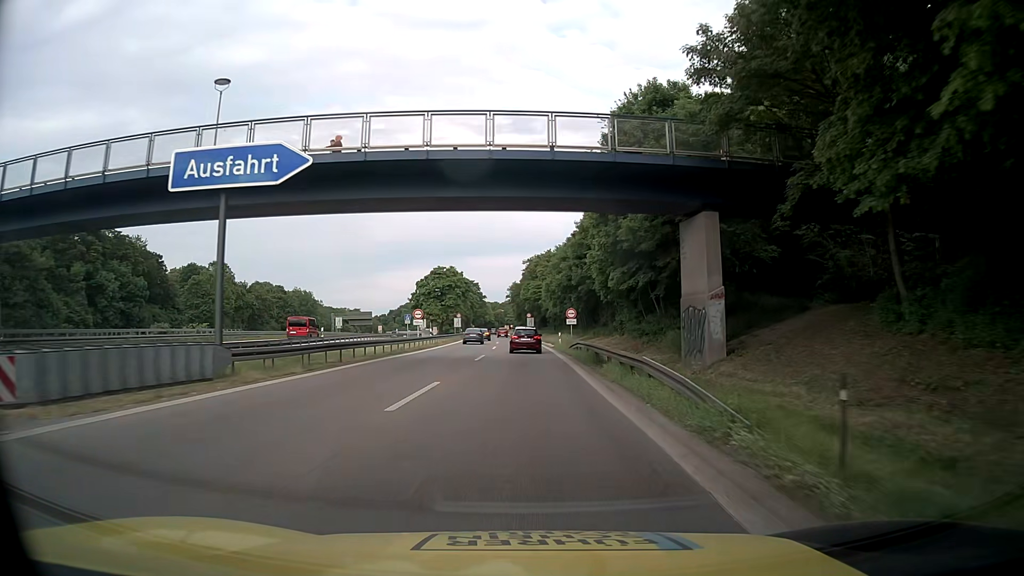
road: motorway_link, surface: asphalt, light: Day
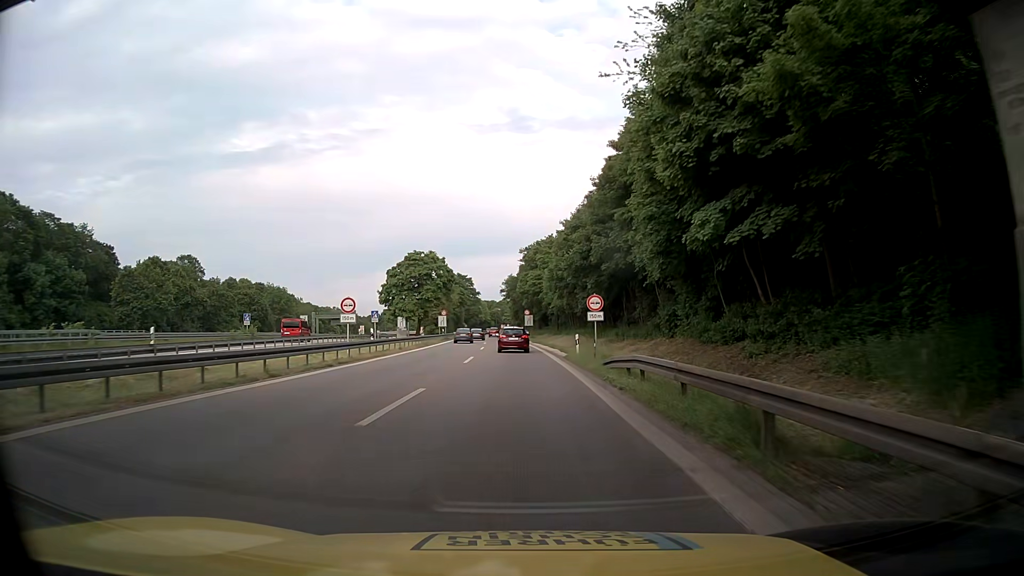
(+0.1, +19.6) m; +1°
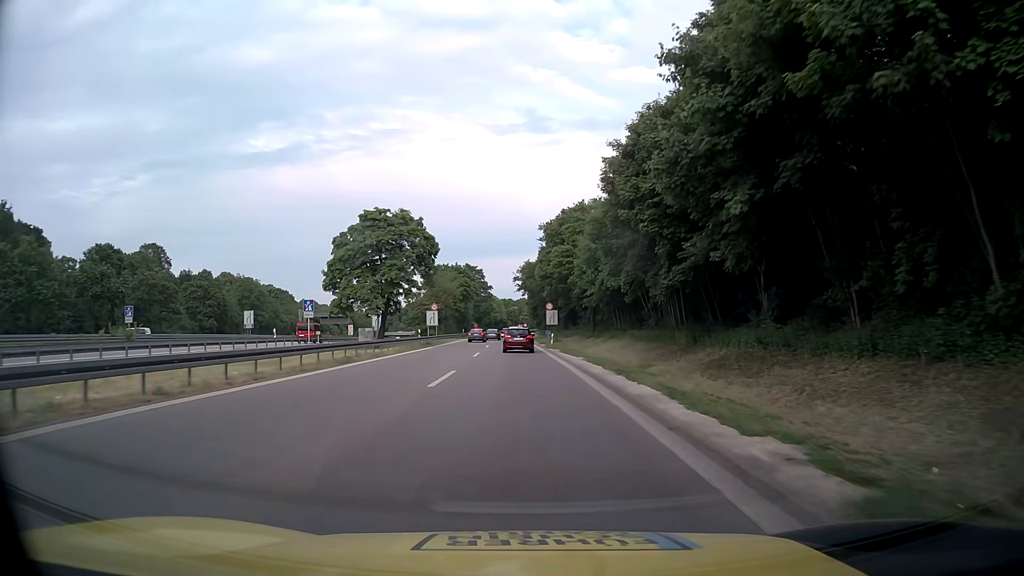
(-0.6, +29.2) m; -2°
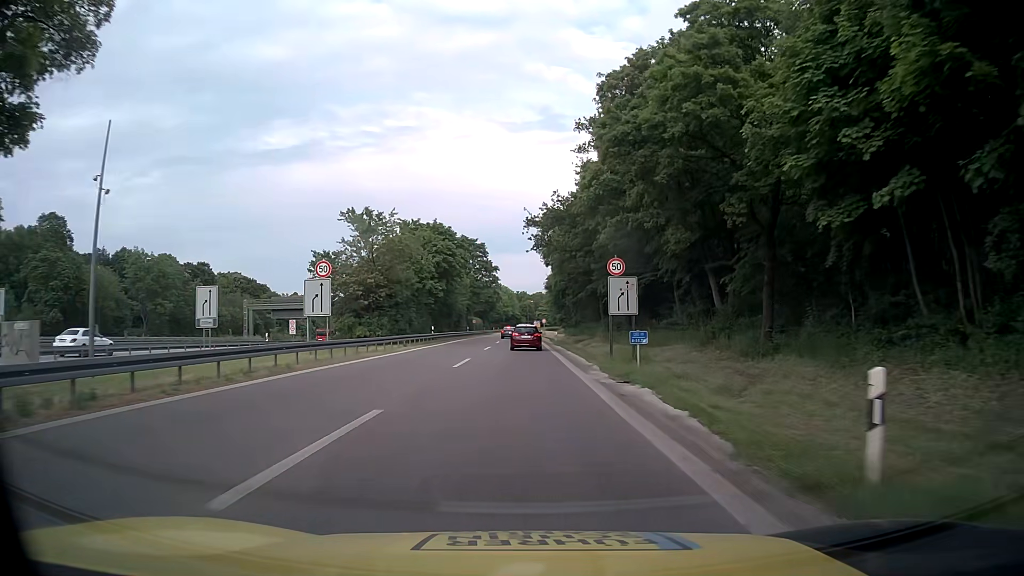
(-0.6, +46.4) m; -1°
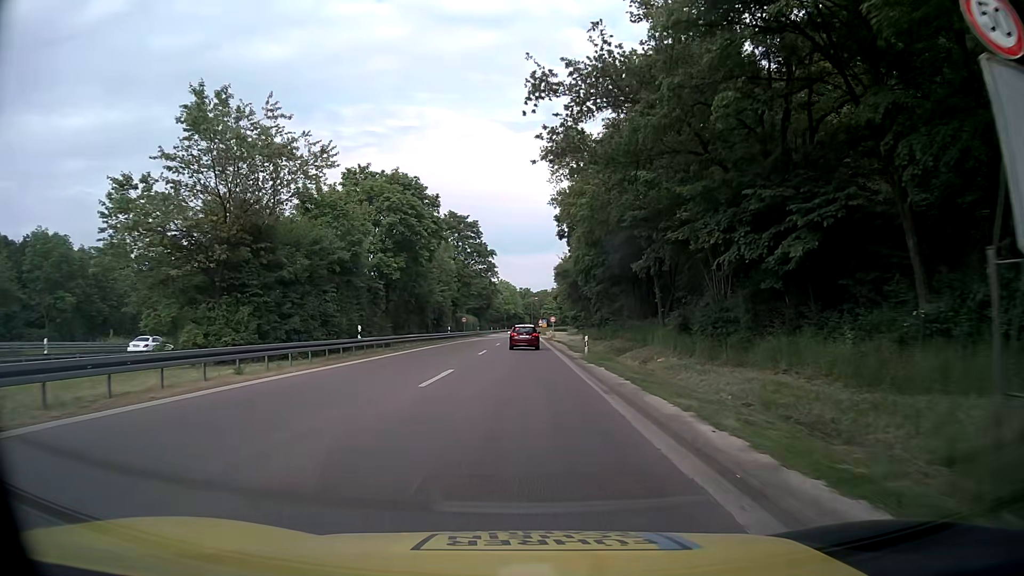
(-0.1, +24.9) m; -1°
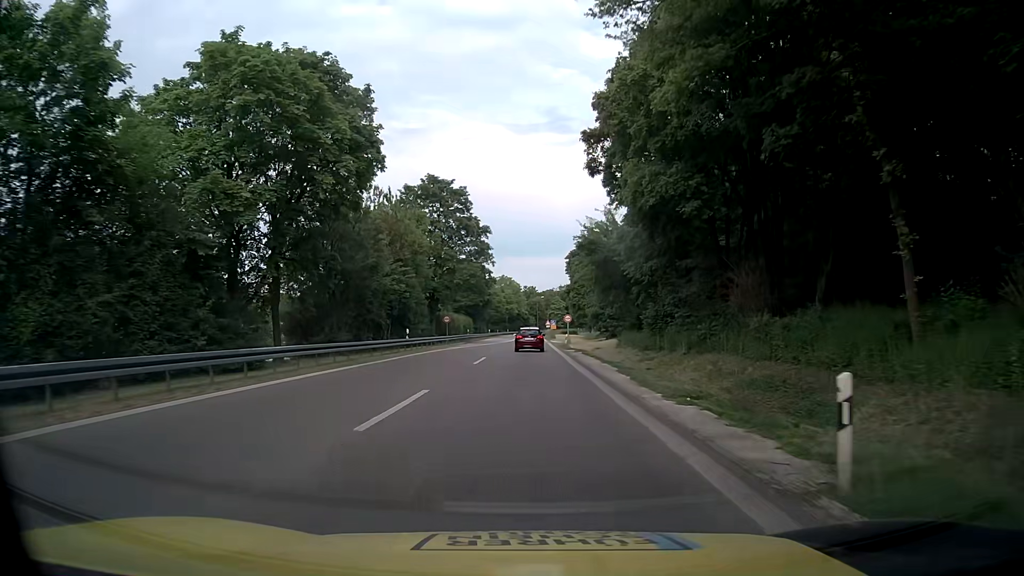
(0.0, +24.2) m; 0°
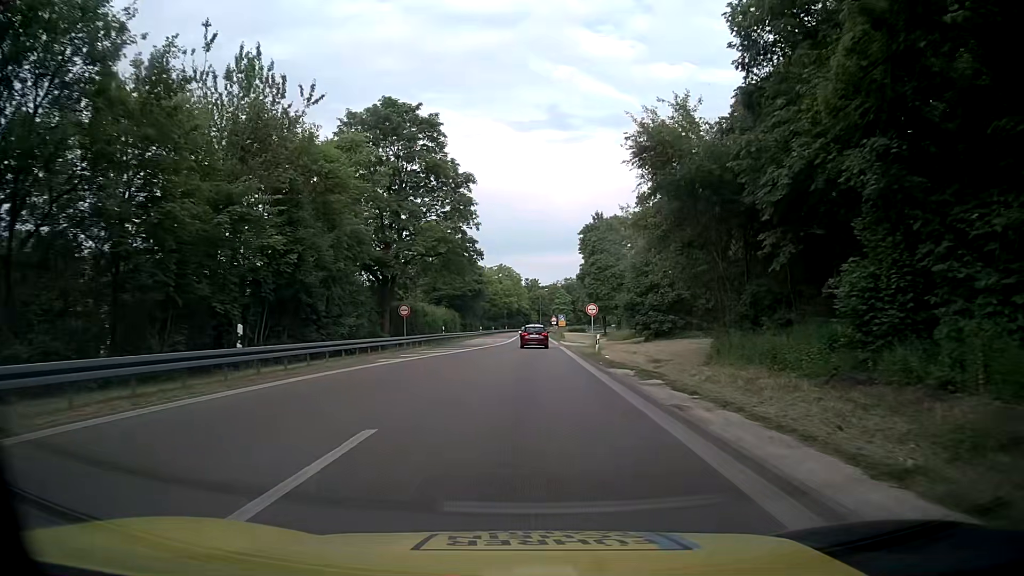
(+0.1, +23.9) m; 0°
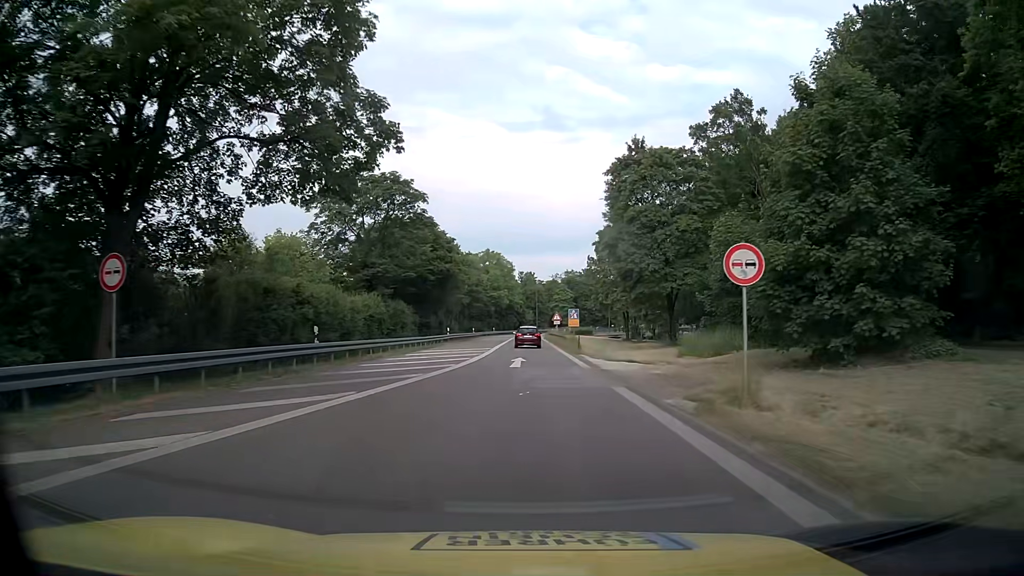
(0.0, +31.4) m; 0°
(0, +10) (0, +20) (0, +30) (0, +40) (0, +50) (0, +60) (0, +70) (0, +80) (0, +90) (0, +100) m
